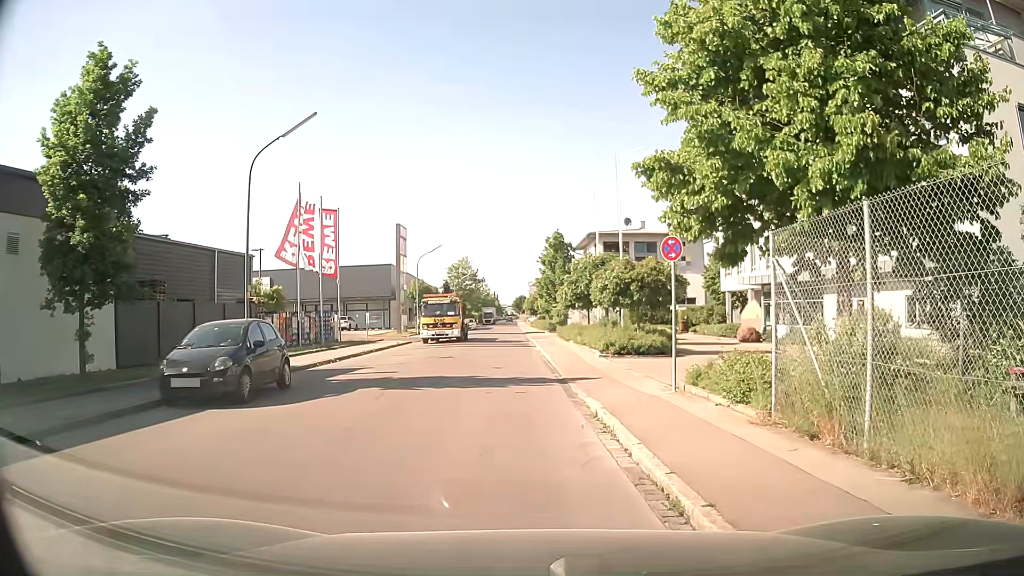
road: residential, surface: asphalt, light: Day
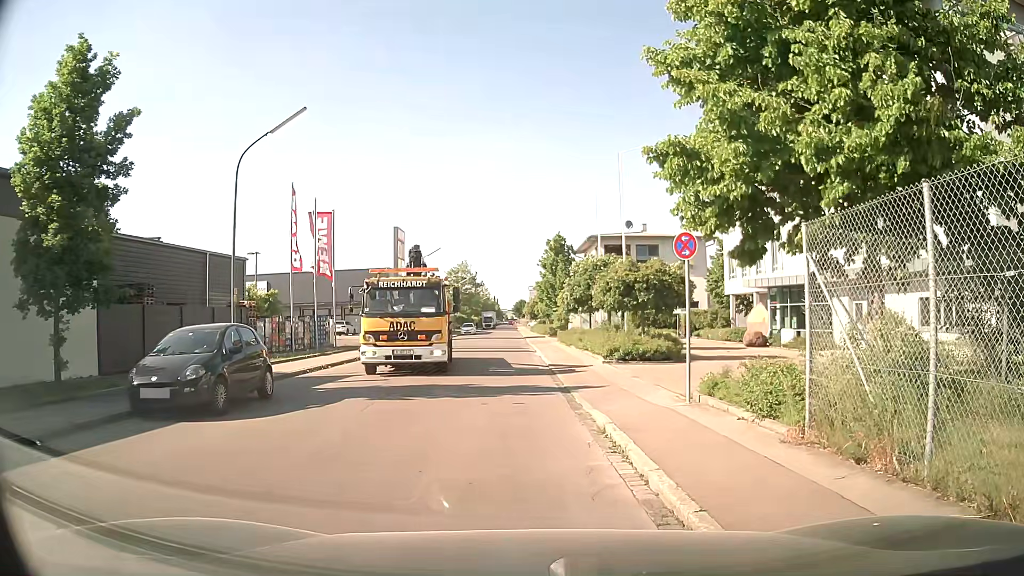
(0.0, +1.1) m; 0°
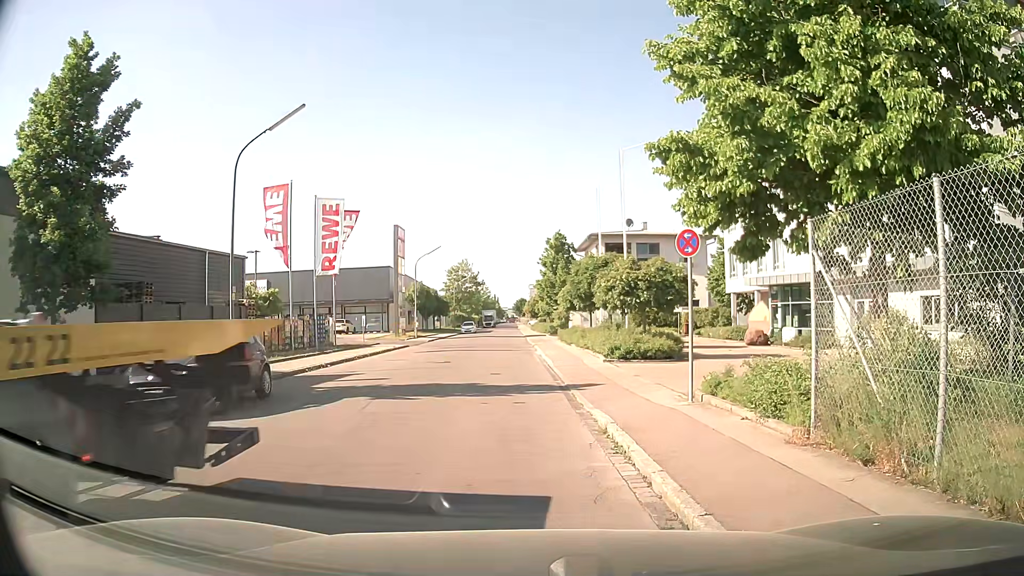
(0.0, +0.2) m; 0°
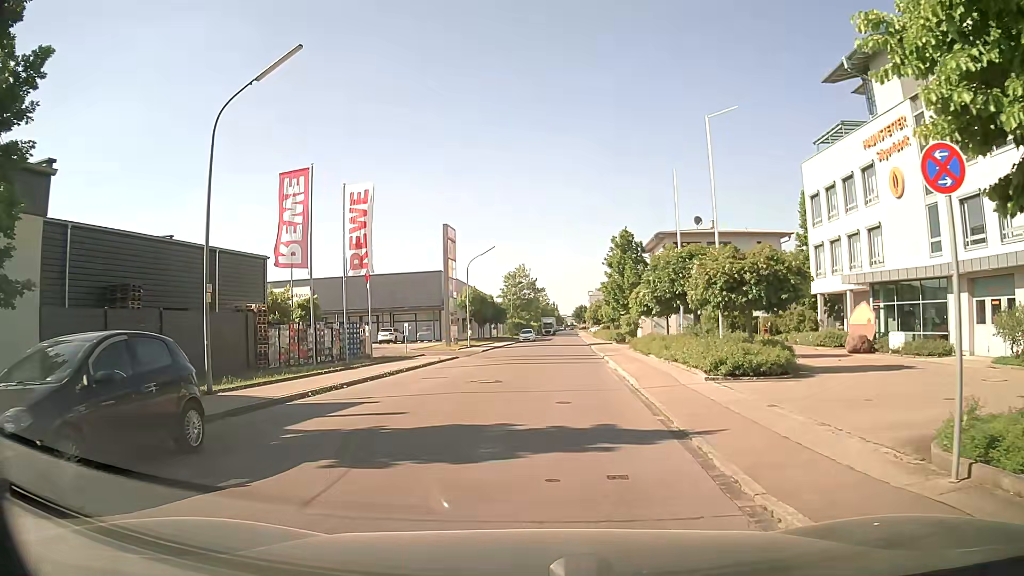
(-0.3, +5.8) m; -5°
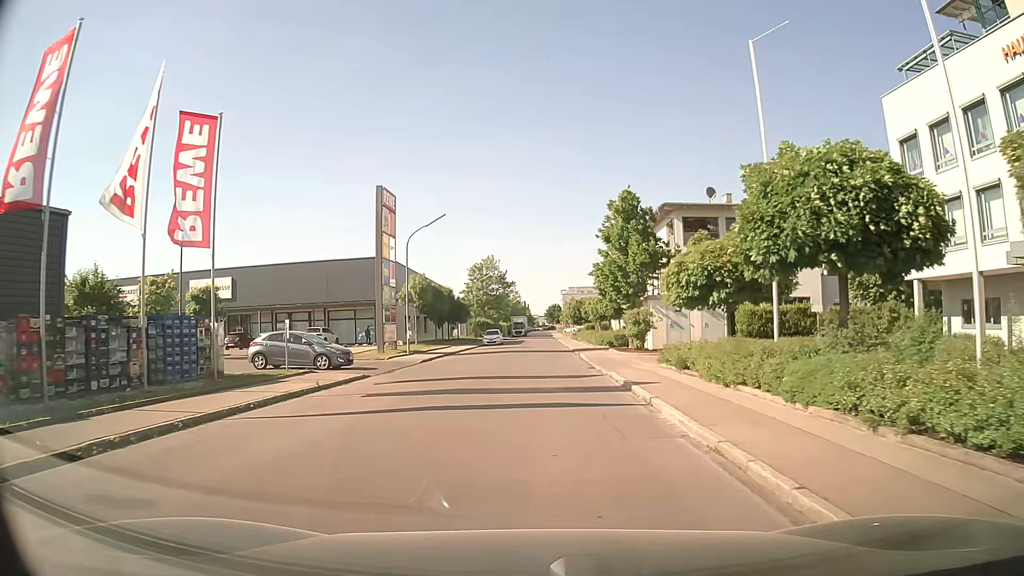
(+0.4, +15.4) m; +3°
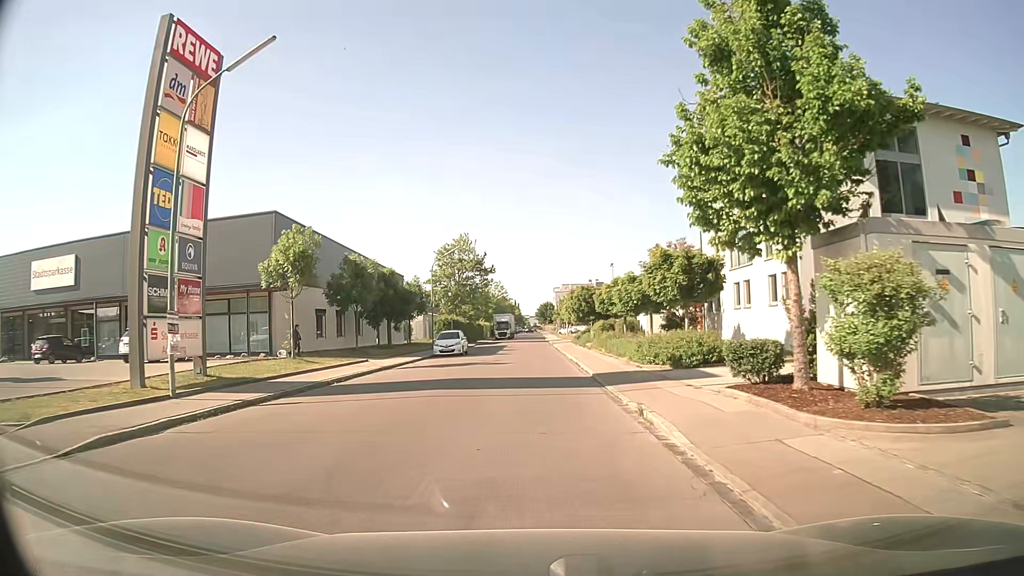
(+0.4, +24.4) m; +1°
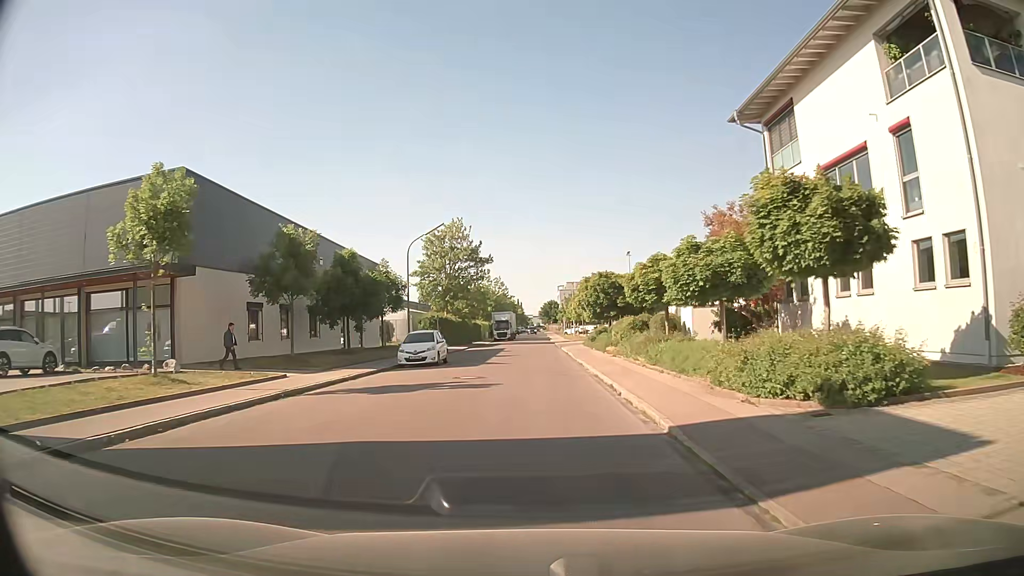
(-0.1, +11.1) m; 0°
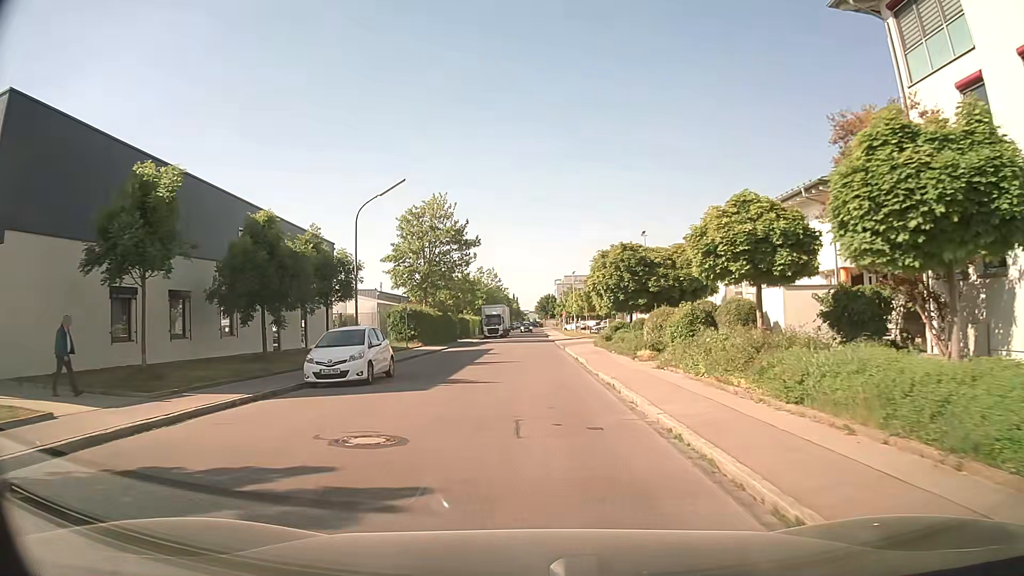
(0.0, +11.1) m; 0°
(0, +10) (0, +20) (0, +30) (0, +40) (0, +50) (0, +60) (0, +70) (0, +80) (0, +90) (0, +100) m
